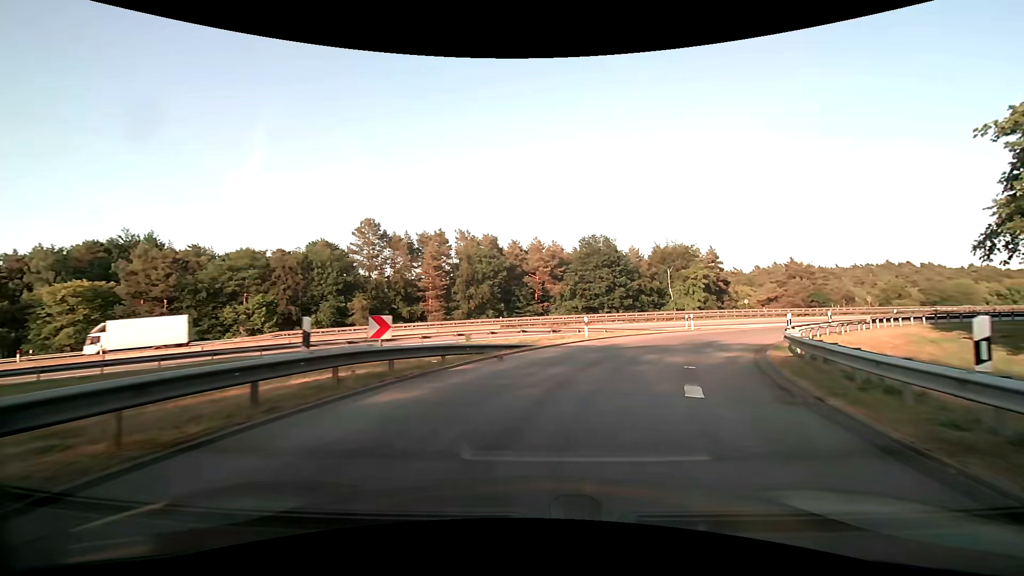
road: motorway_link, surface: asphalt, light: Day
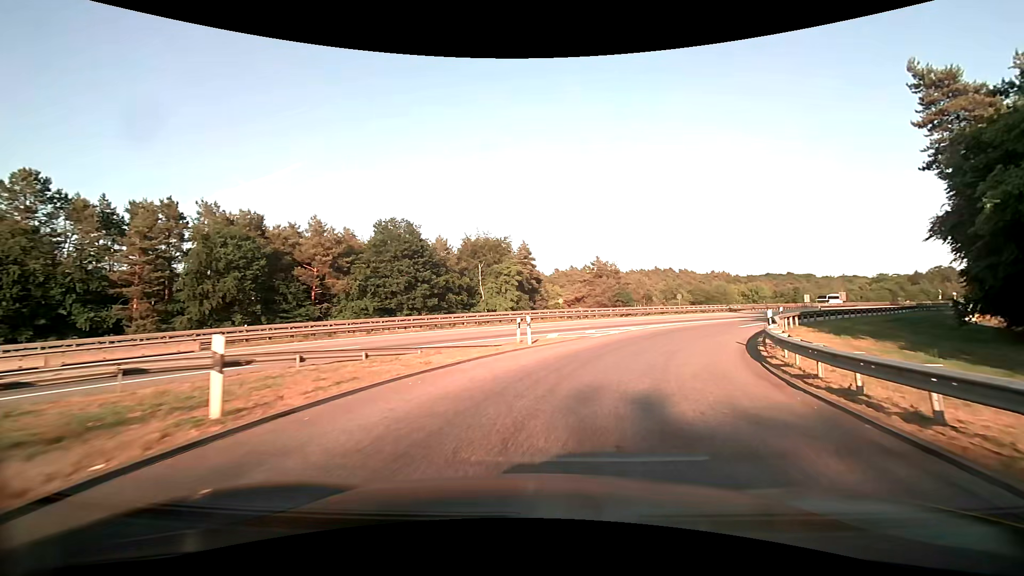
(+3.4, +17.0) m; +22°
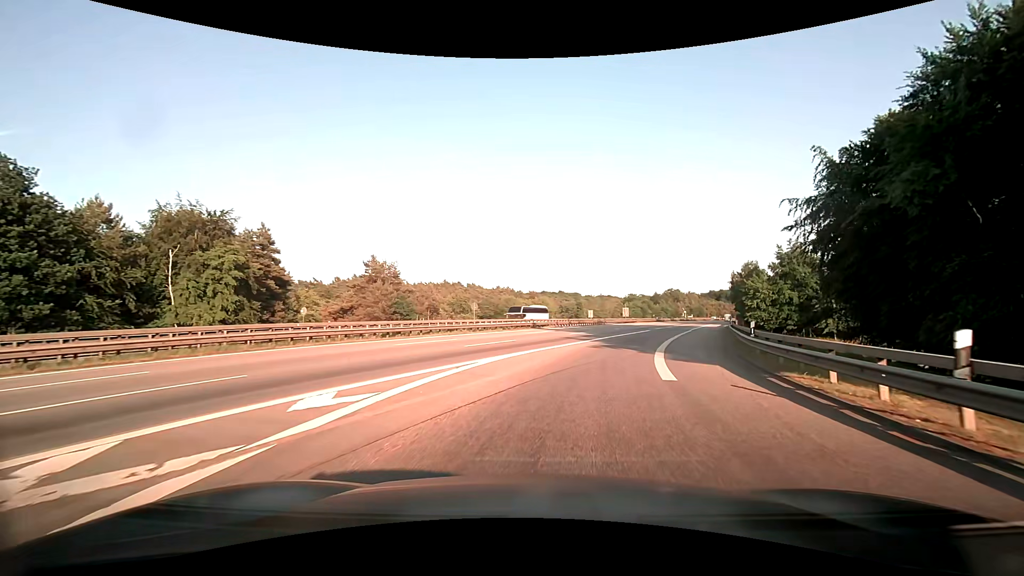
(+4.9, +23.3) m; +24°
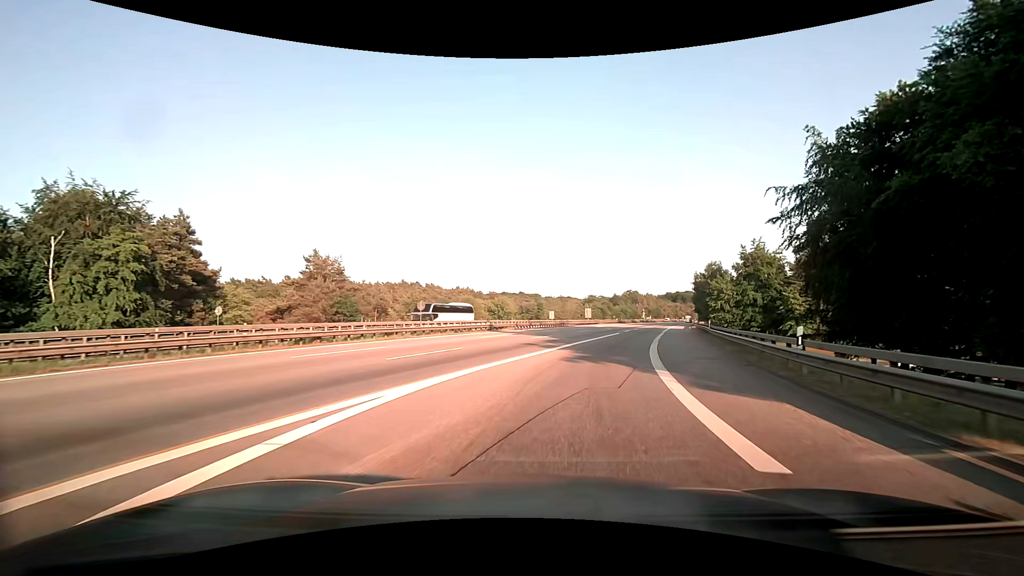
(+0.2, +6.4) m; +4°
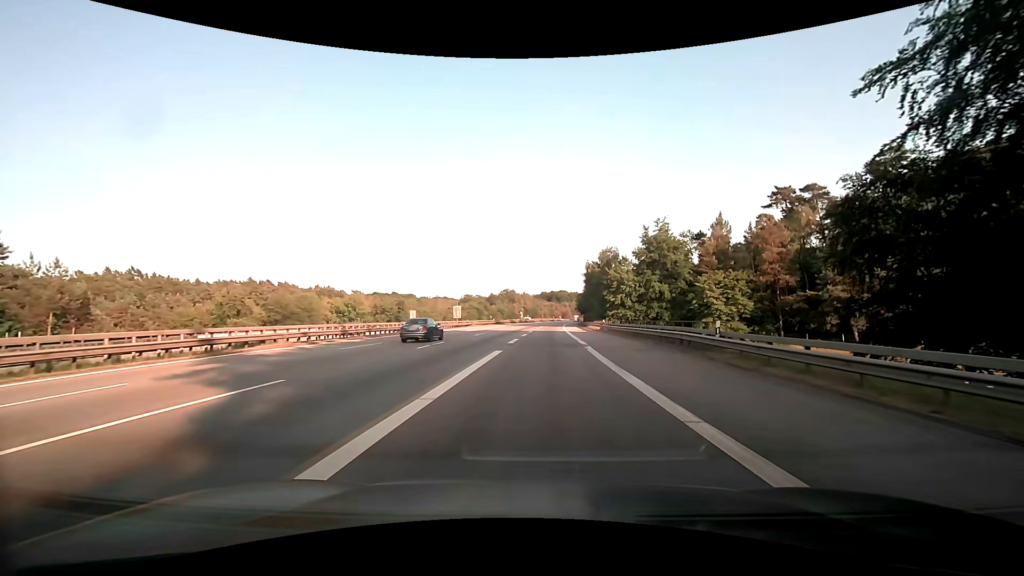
(+4.1, +27.8) m; +14°
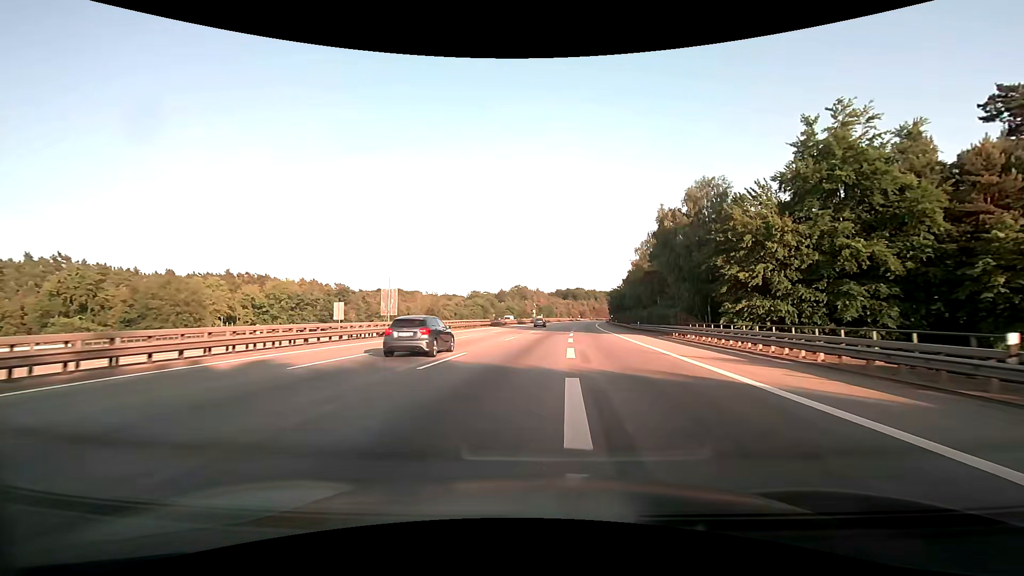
(-0.6, +46.7) m; -2°
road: motorway
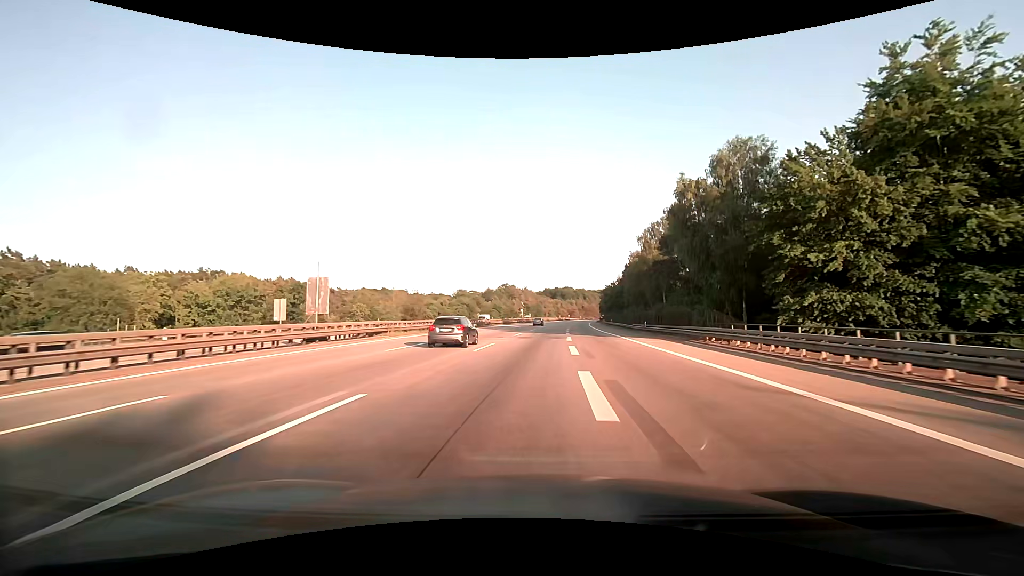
(+0.1, +10.7) m; +1°
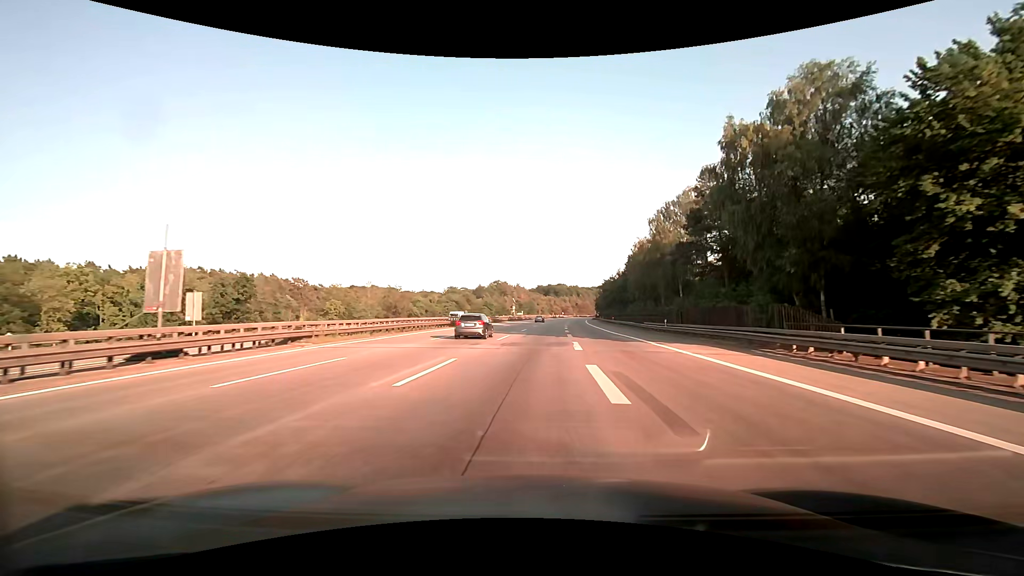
(+0.1, +11.0) m; +1°
(0, +10) (0, +20) (0, +30) (+1, +40) (+1, +50) (+2, +60) (+2, +70) (+3, +80) (+4, +90) (+4, +100) m
